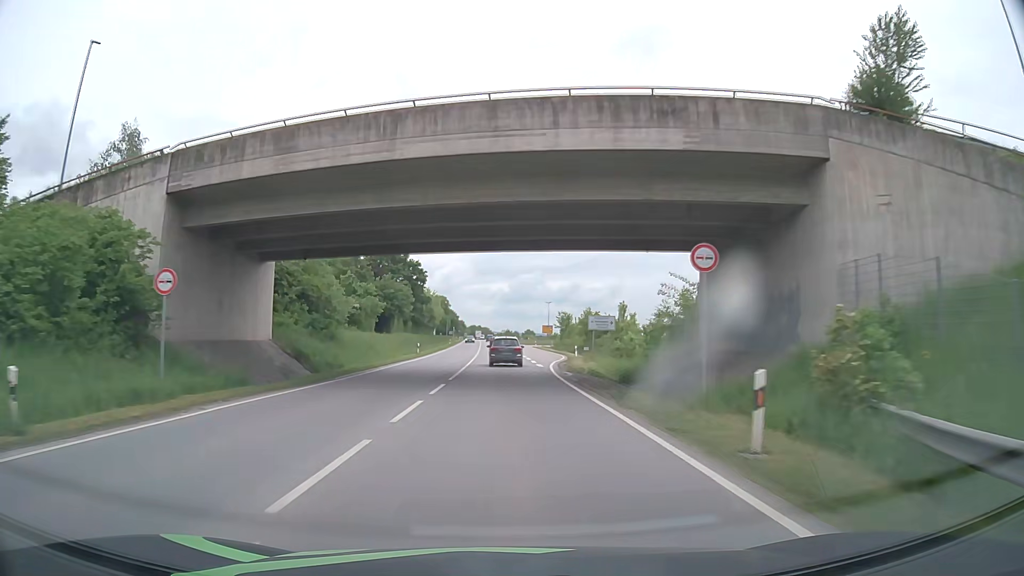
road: primary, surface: asphalt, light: Day
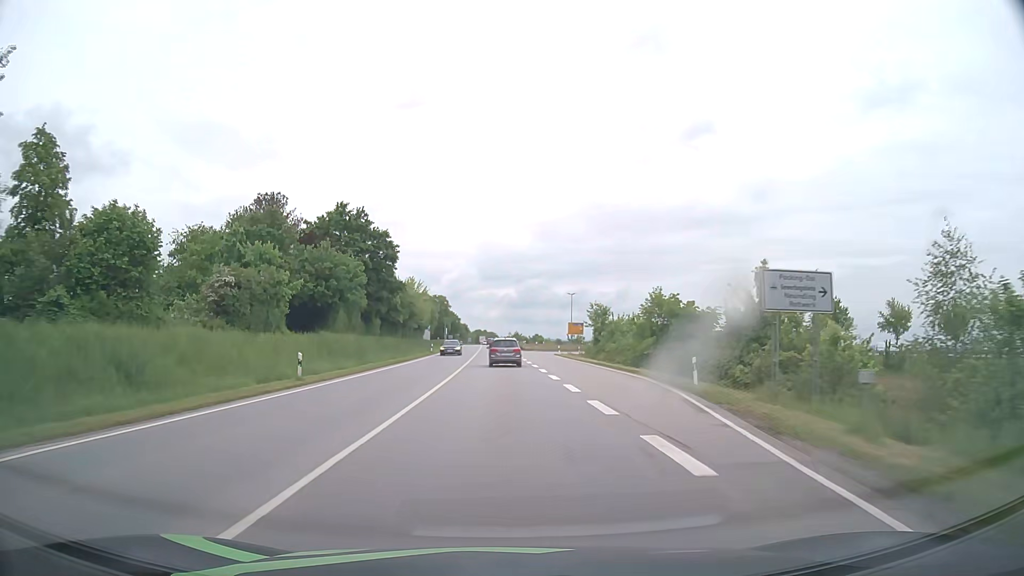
(-0.2, +35.4) m; -1°
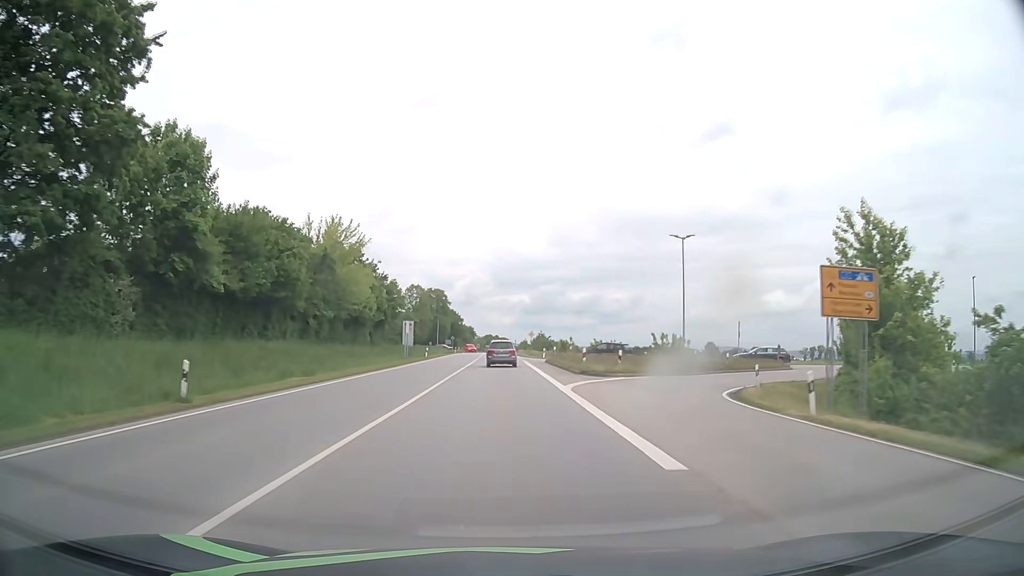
(+0.3, +59.5) m; 0°
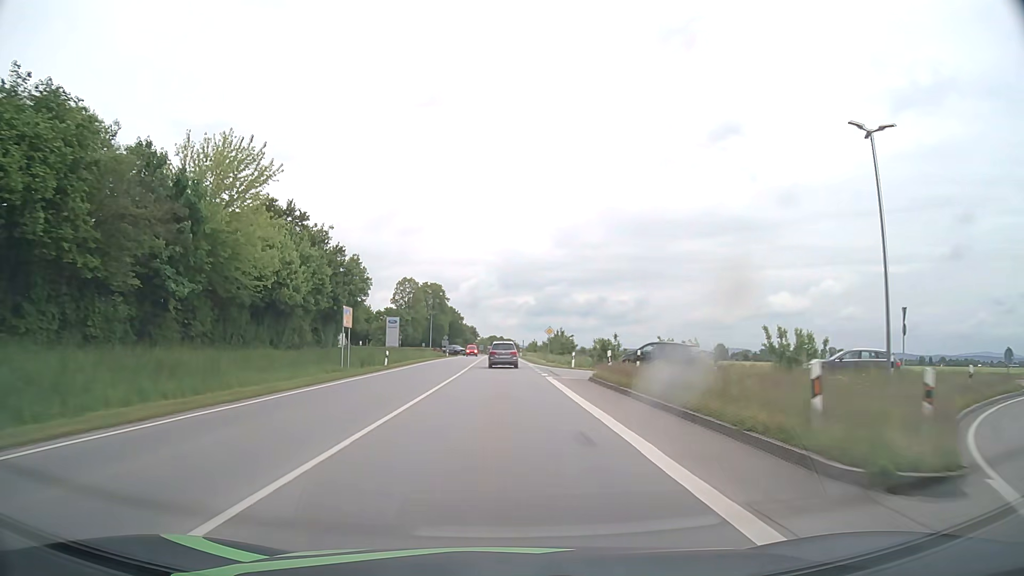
(-0.1, +24.2) m; 0°
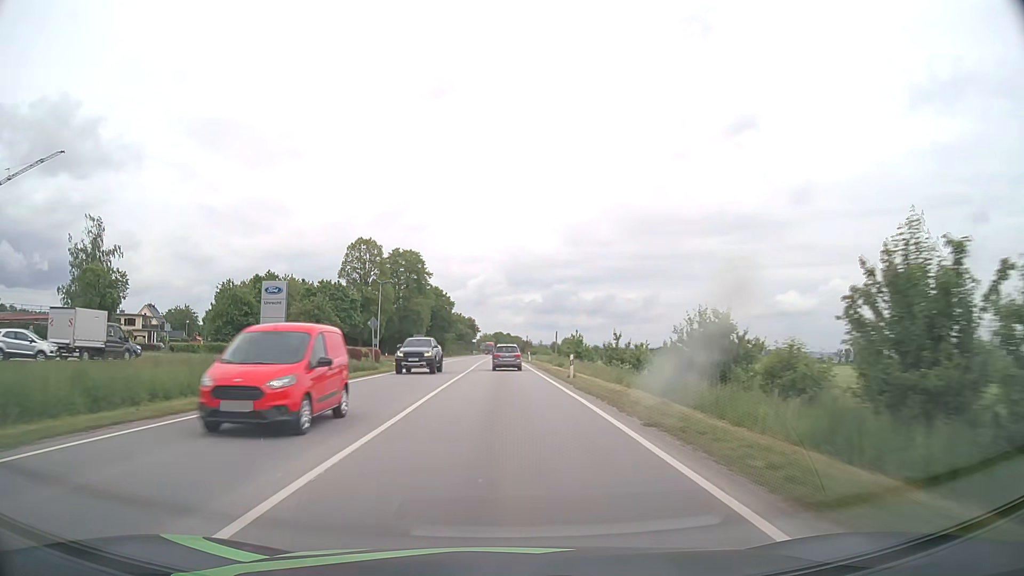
(-0.4, +61.5) m; 0°
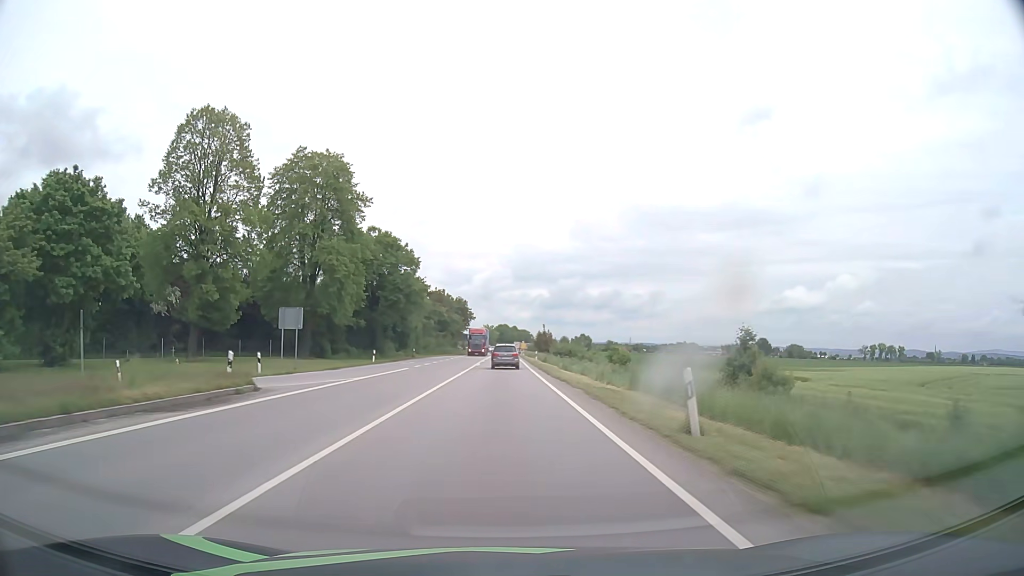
(-0.3, +63.2) m; -1°
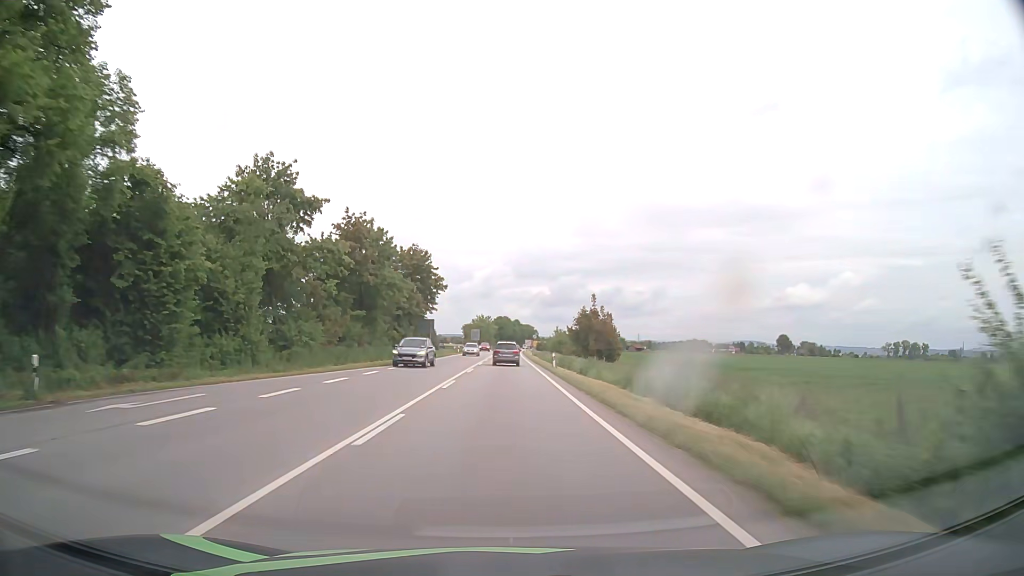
(-0.1, +65.9) m; 0°
